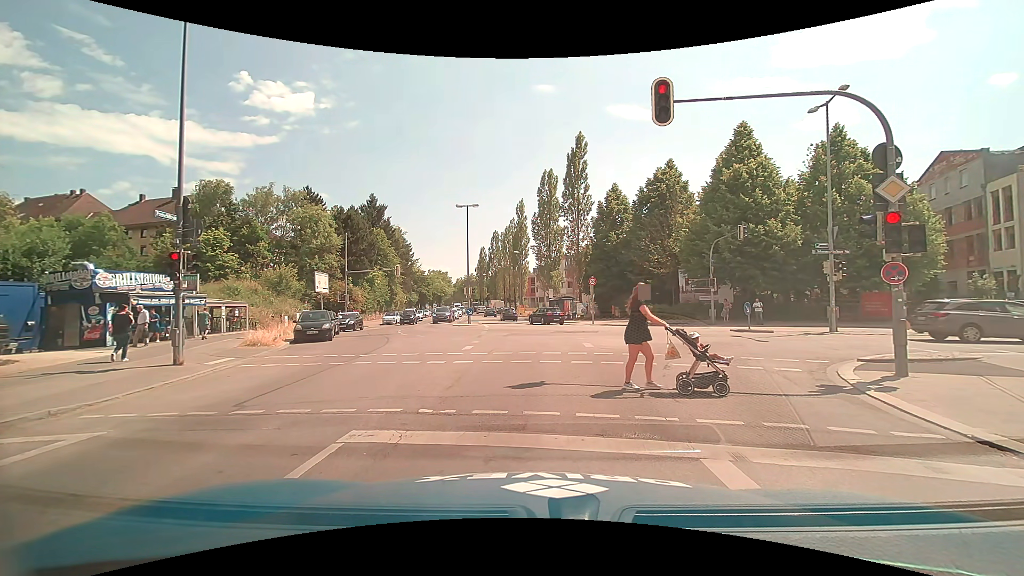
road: tertiary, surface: asphalt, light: Day
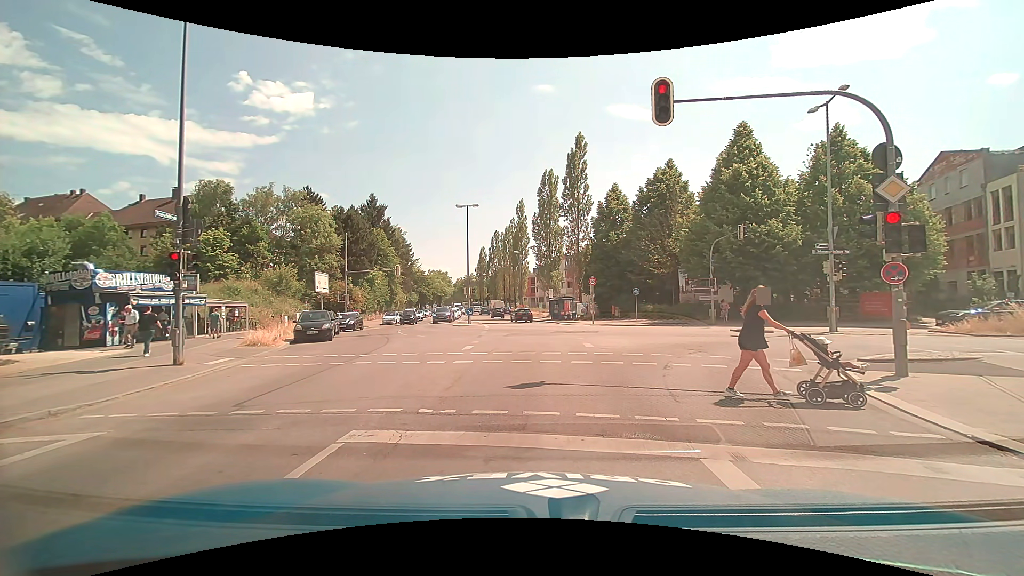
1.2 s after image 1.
(0.0, 0.0) m; 0°
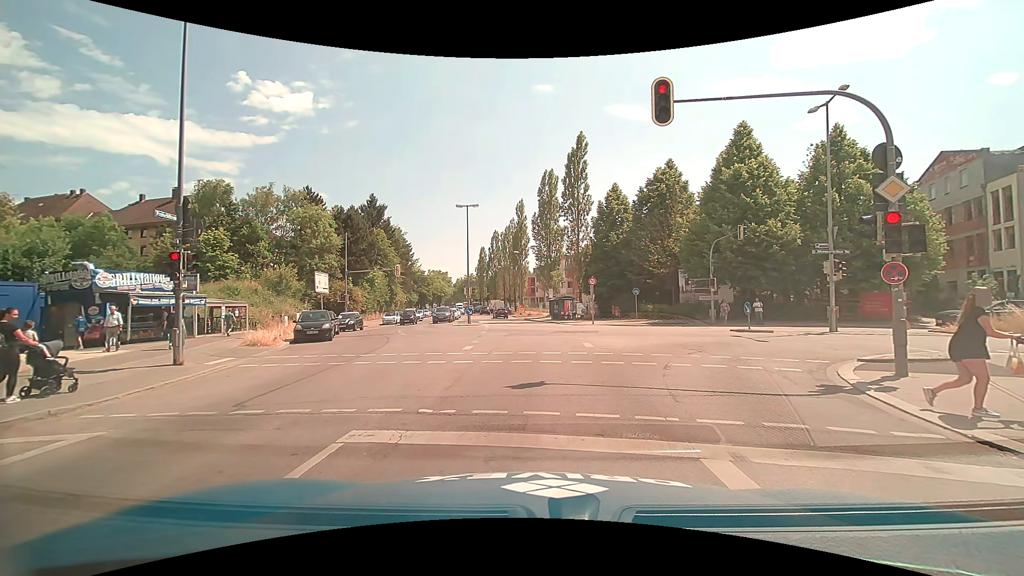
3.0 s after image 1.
(0.0, 0.0) m; 0°
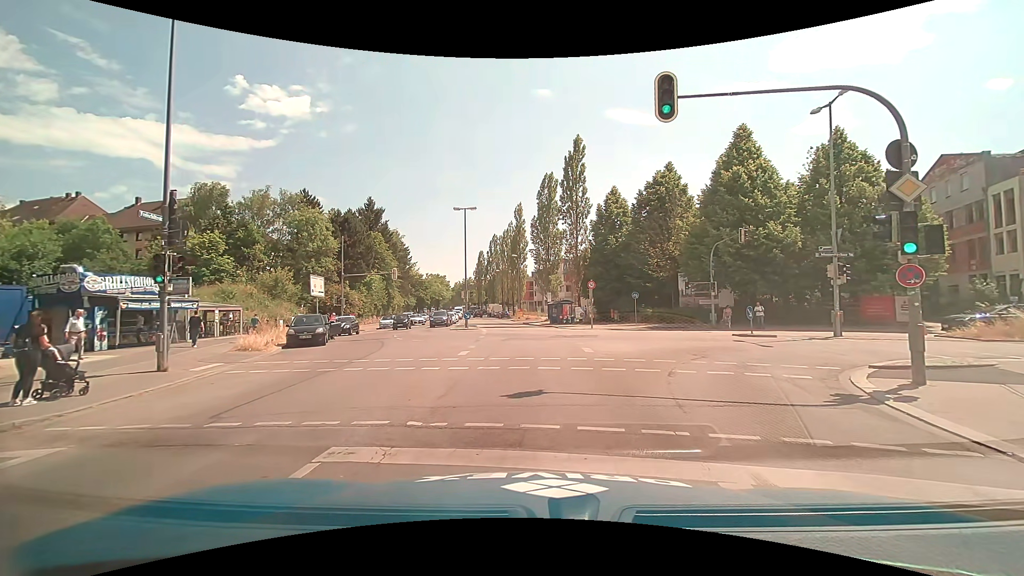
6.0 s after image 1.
(0.0, +0.6) m; 0°
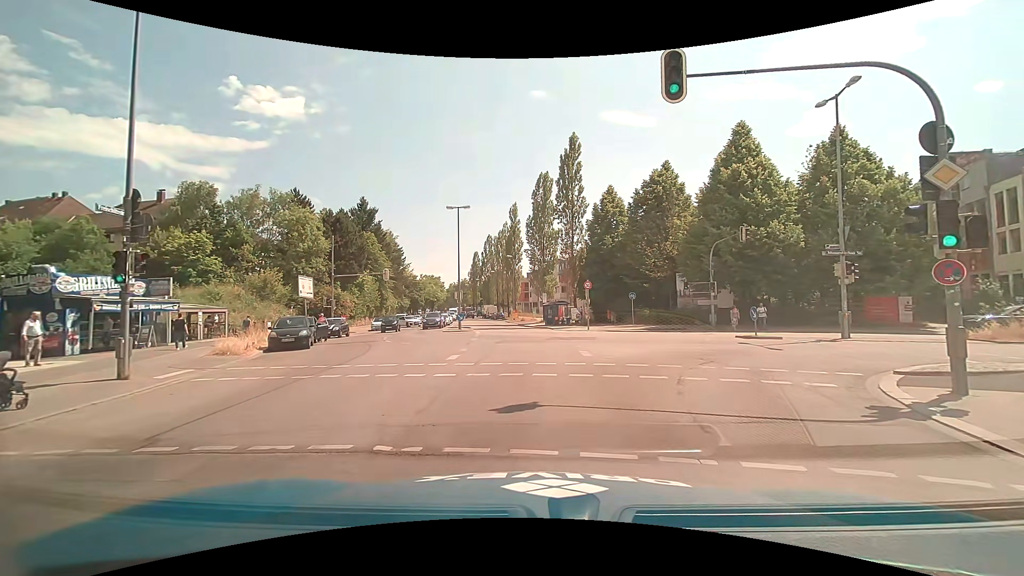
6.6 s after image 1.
(0.0, +1.2) m; -1°
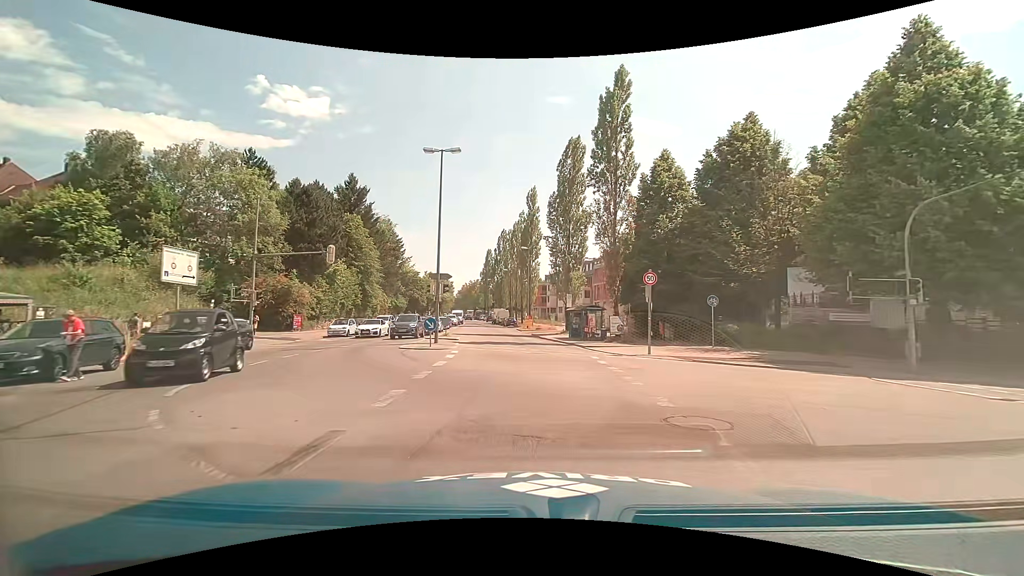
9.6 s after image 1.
(-0.7, +16.7) m; -3°
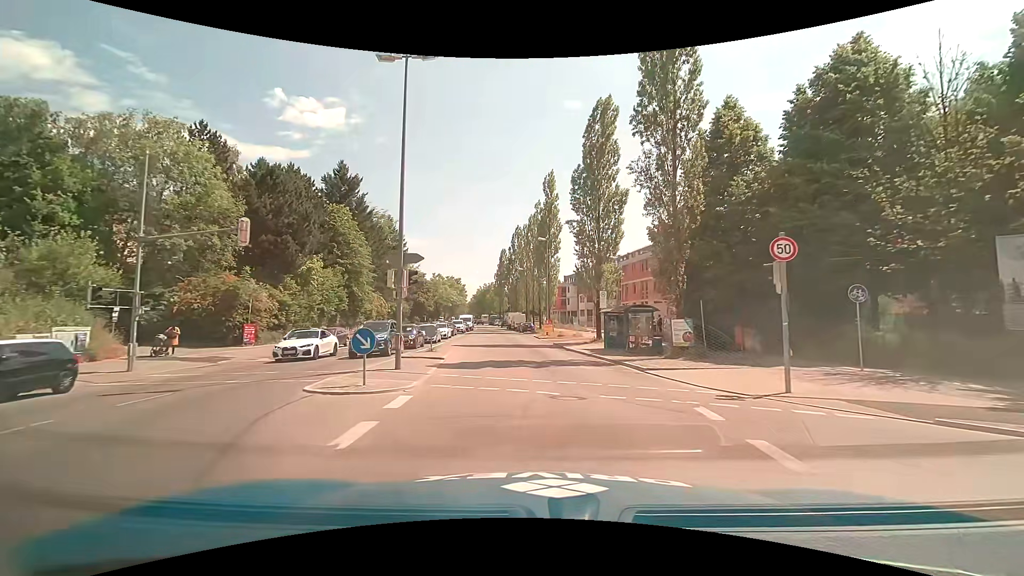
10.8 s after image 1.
(-0.2, +10.9) m; -2°
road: secondary
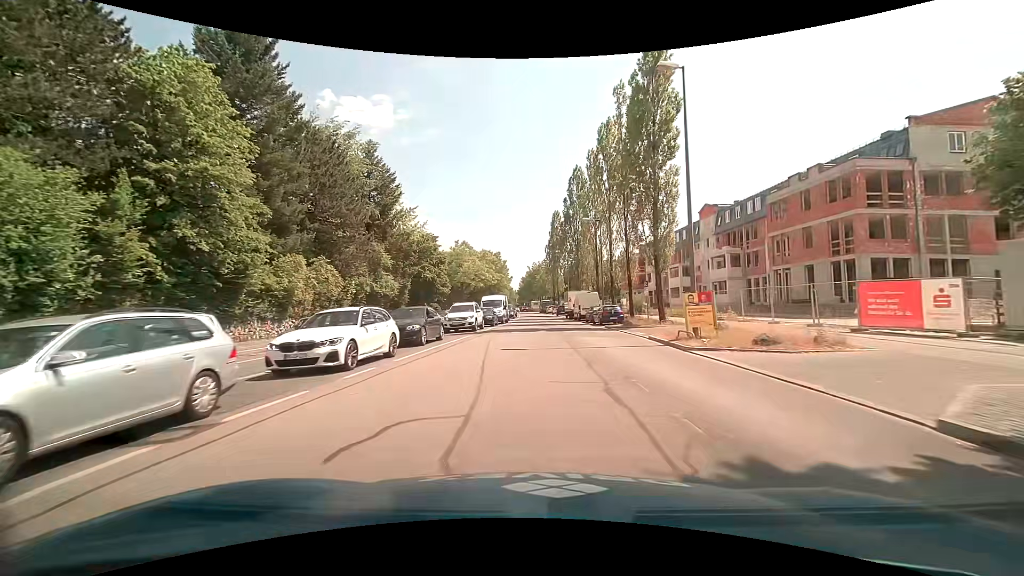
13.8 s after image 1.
(-2.3, +34.1) m; -7°
(0, +10) (0, +20) (0, +30) (+1, +40) (+1, +50) (+1, +60) (0, +70) (0, +80) (0, +90) (-1, +100) m
